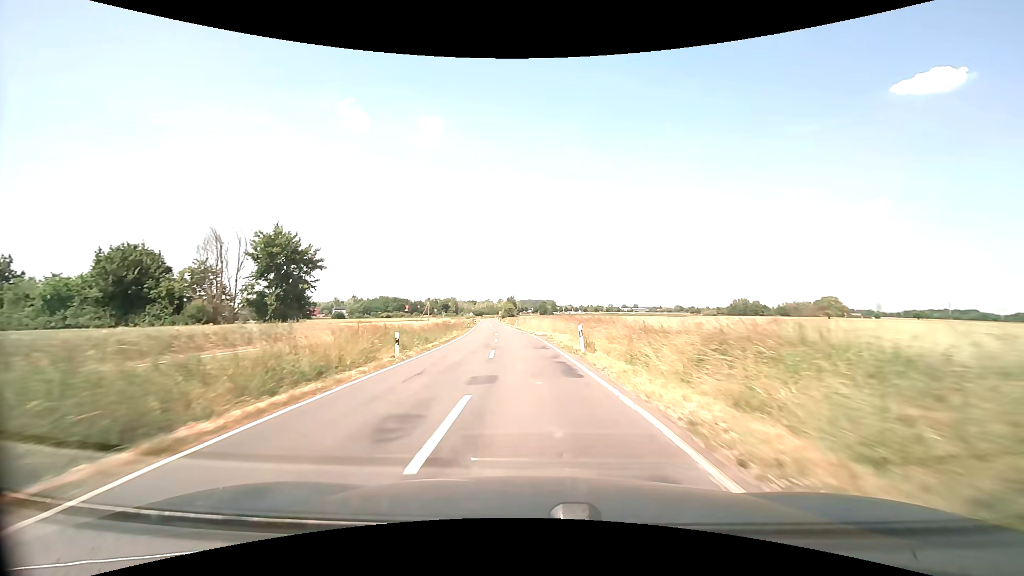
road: secondary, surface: asphalt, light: Day
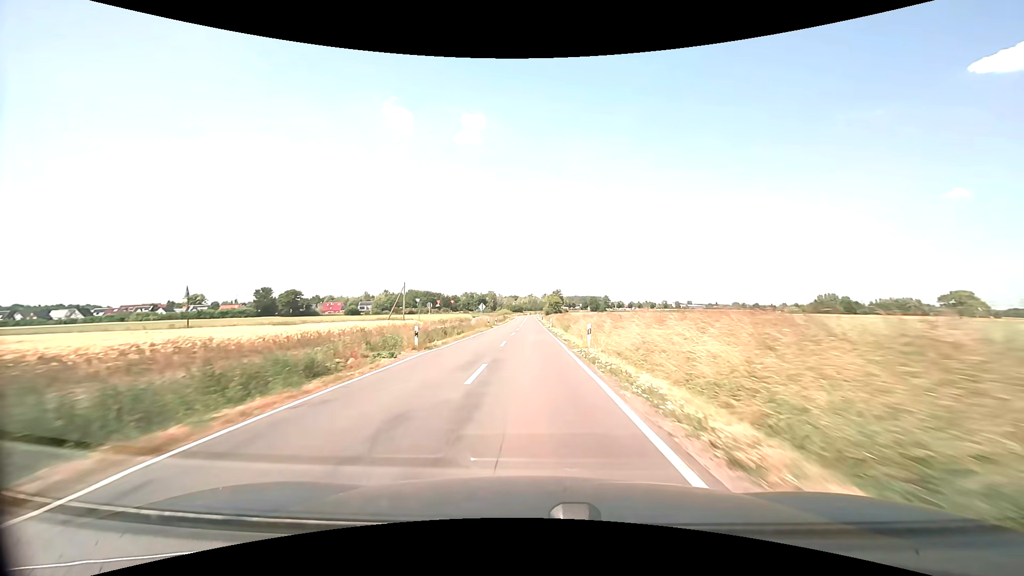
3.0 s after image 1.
(-3.0, +54.6) m; -5°
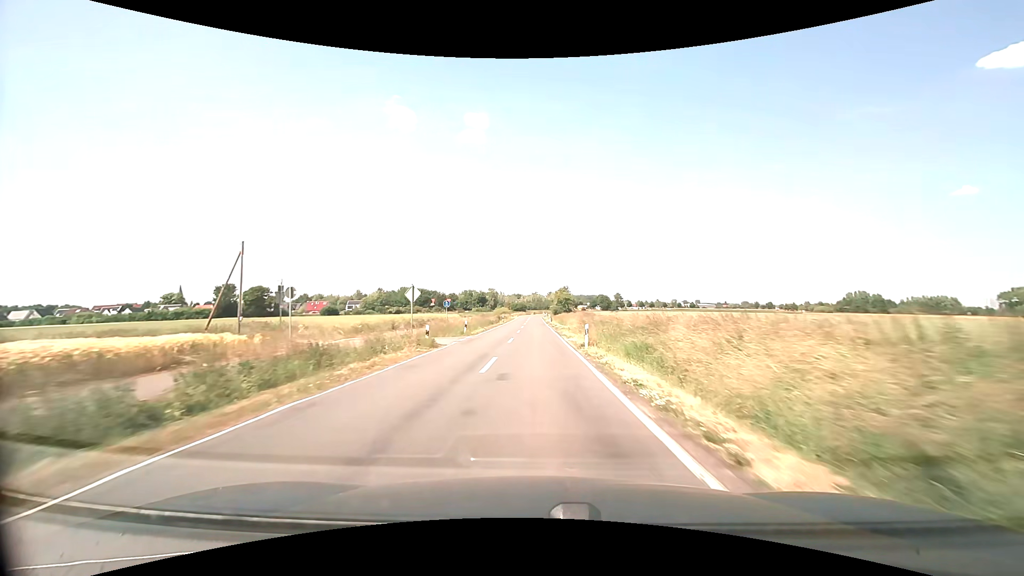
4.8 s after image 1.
(-0.3, +34.2) m; -1°
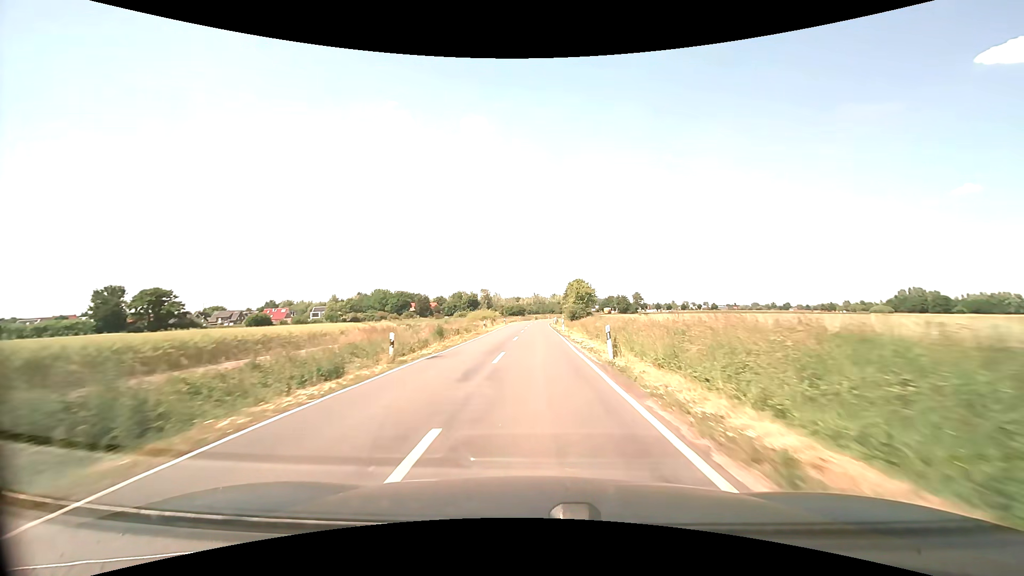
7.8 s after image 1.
(0.0, +58.6) m; 0°
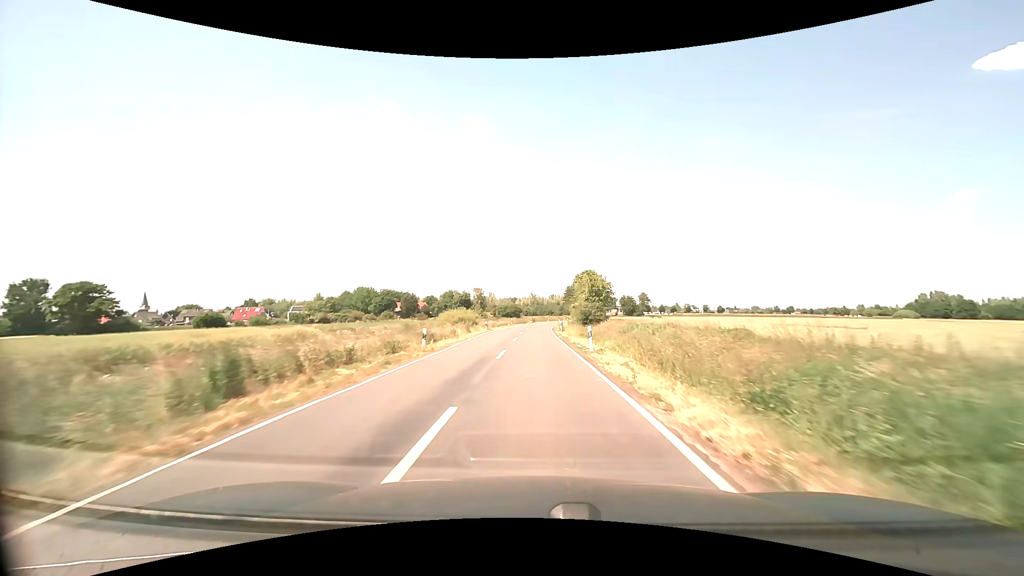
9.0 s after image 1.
(+0.1, +23.3) m; +1°
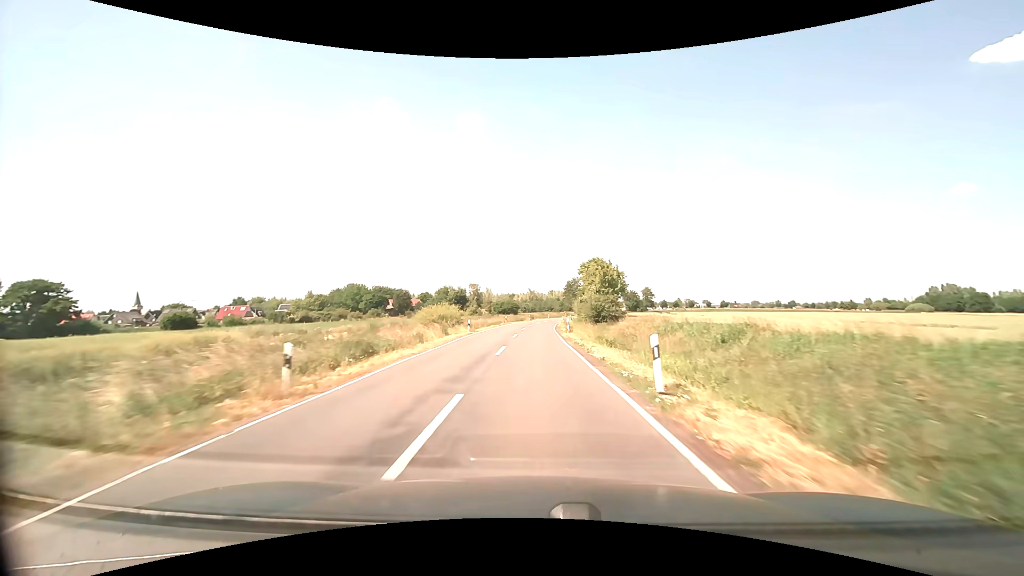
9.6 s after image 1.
(0.0, +11.6) m; 0°
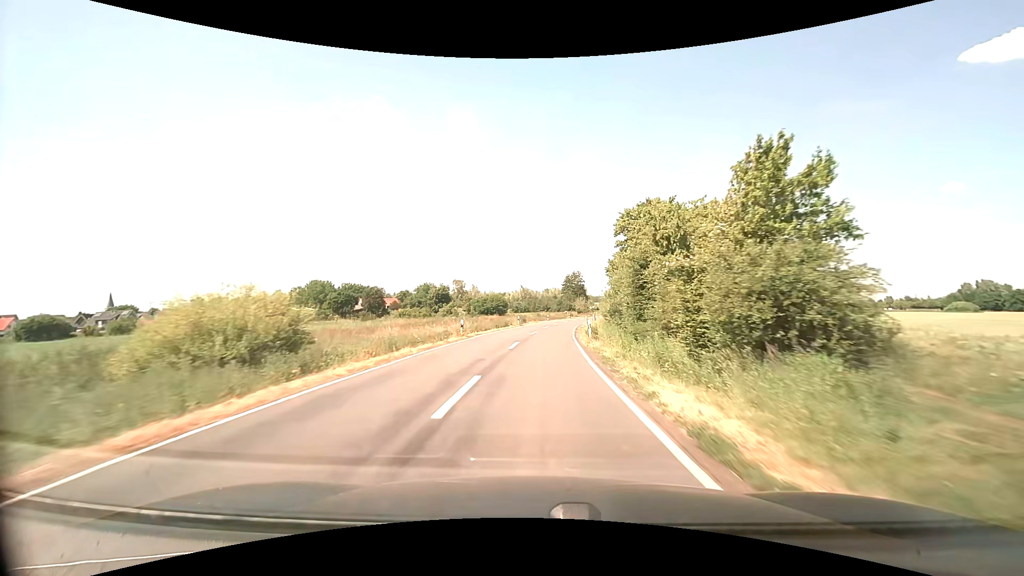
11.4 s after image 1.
(+0.1, +33.8) m; +1°
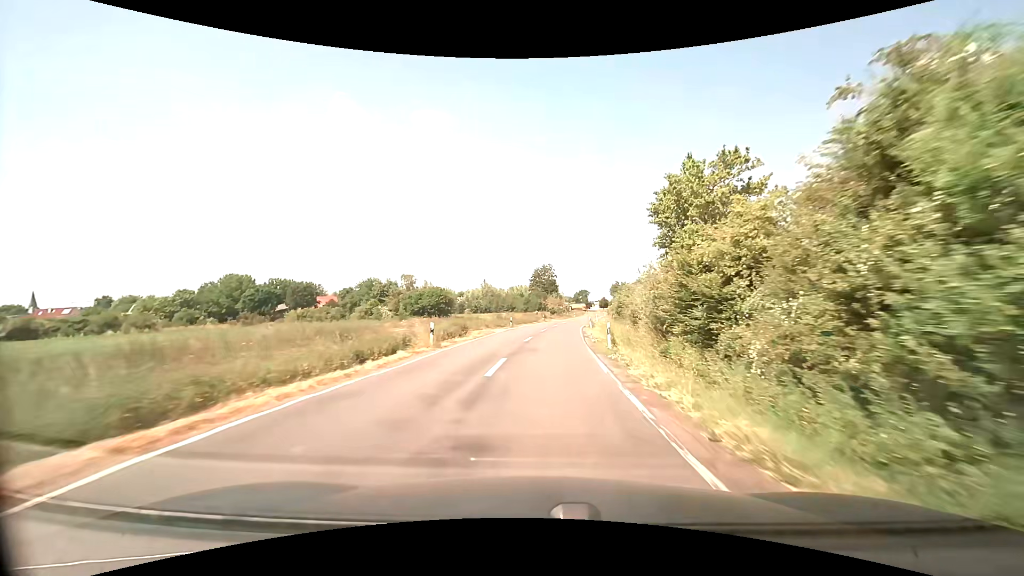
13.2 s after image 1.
(+0.9, +32.3) m; +4°
(0, +10) (+1, +20) (+1, +30) (+2, +40) (+3, +50) (+5, +60) (+6, +70) (+8, +80) (+9, +89) (+11, +99) m
